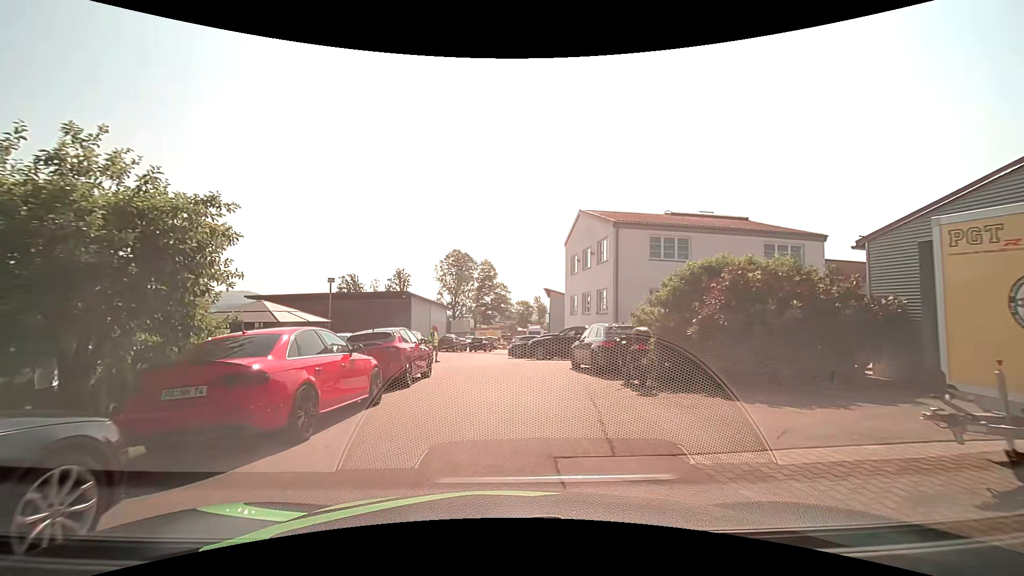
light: Day
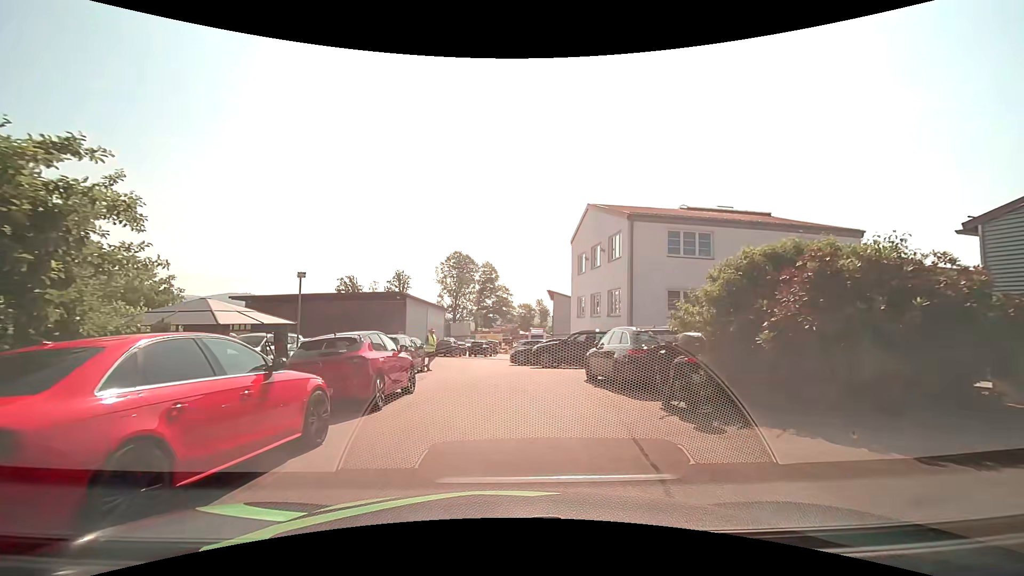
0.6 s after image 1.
(-0.1, +2.8) m; -1°
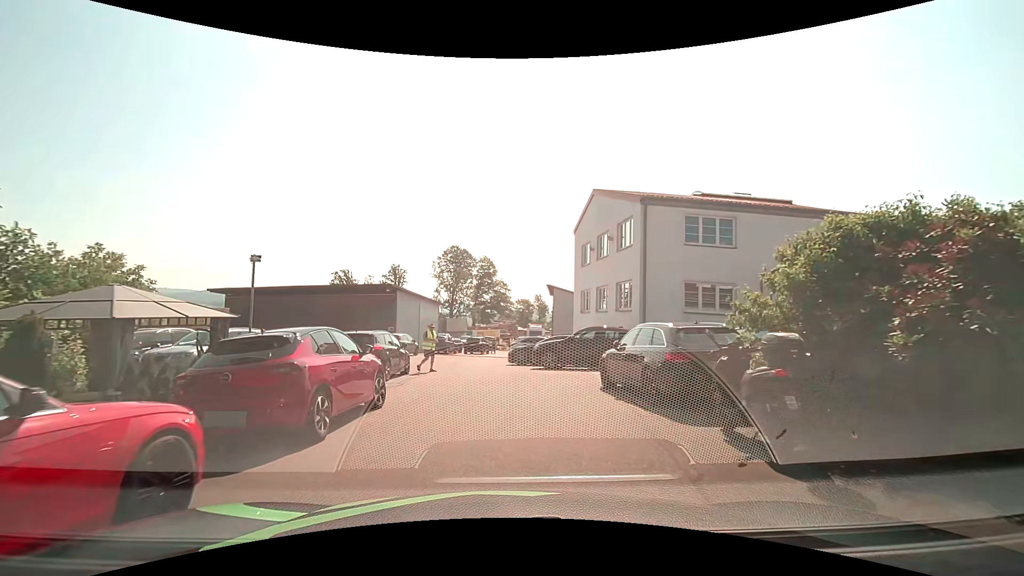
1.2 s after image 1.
(0.0, +2.6) m; -1°
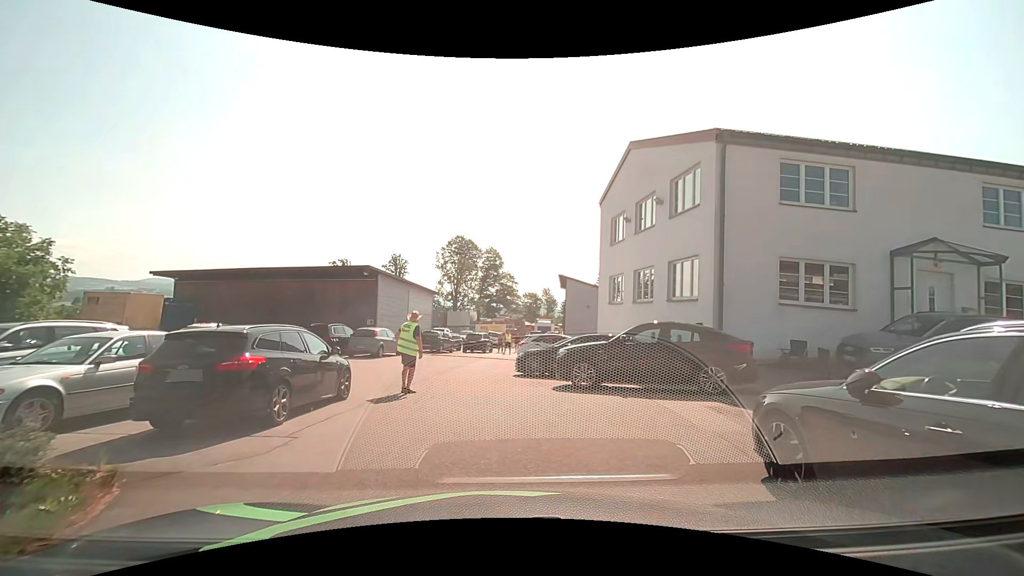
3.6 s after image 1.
(+0.1, +7.0) m; -2°
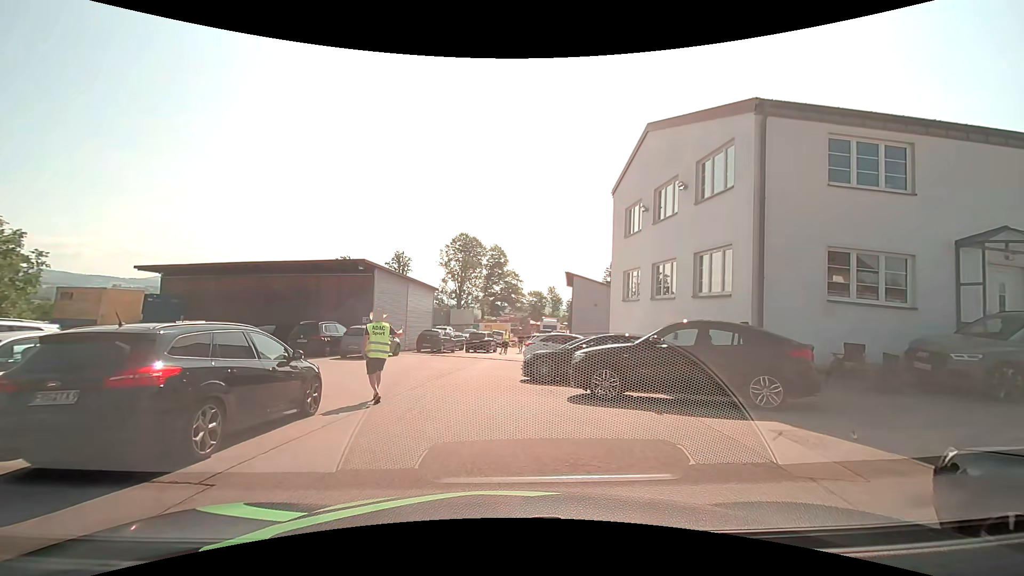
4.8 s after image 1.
(+0.1, +1.9) m; +2°
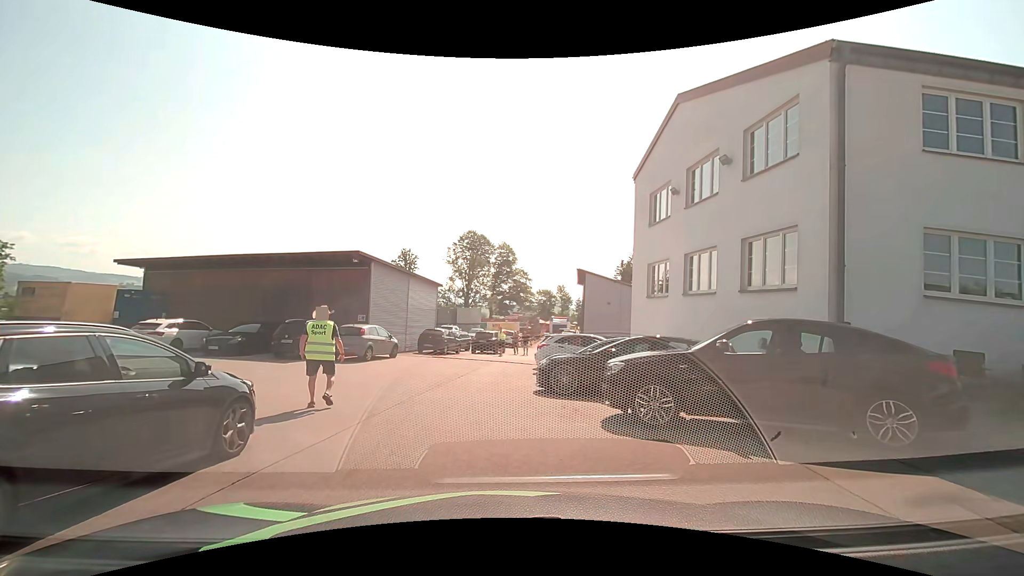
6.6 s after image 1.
(-0.1, +2.6) m; -3°
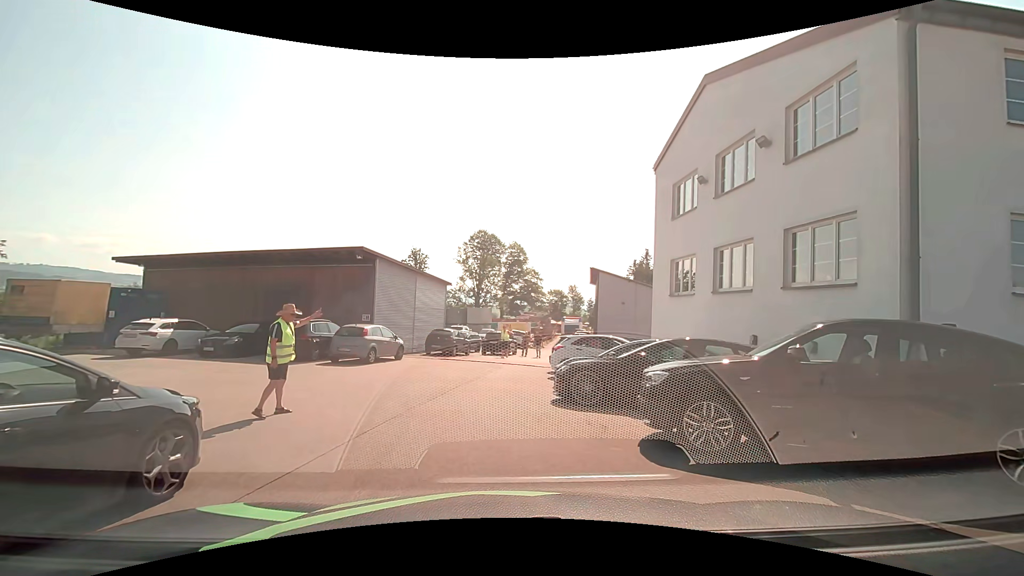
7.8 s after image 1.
(0.0, +1.4) m; 0°
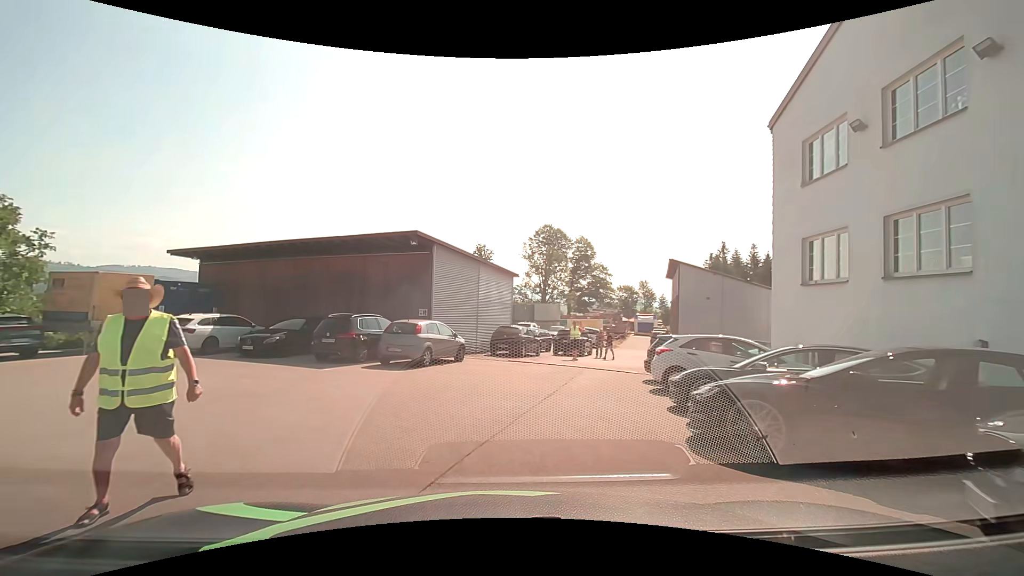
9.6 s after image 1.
(-0.2, +3.8) m; -6°
